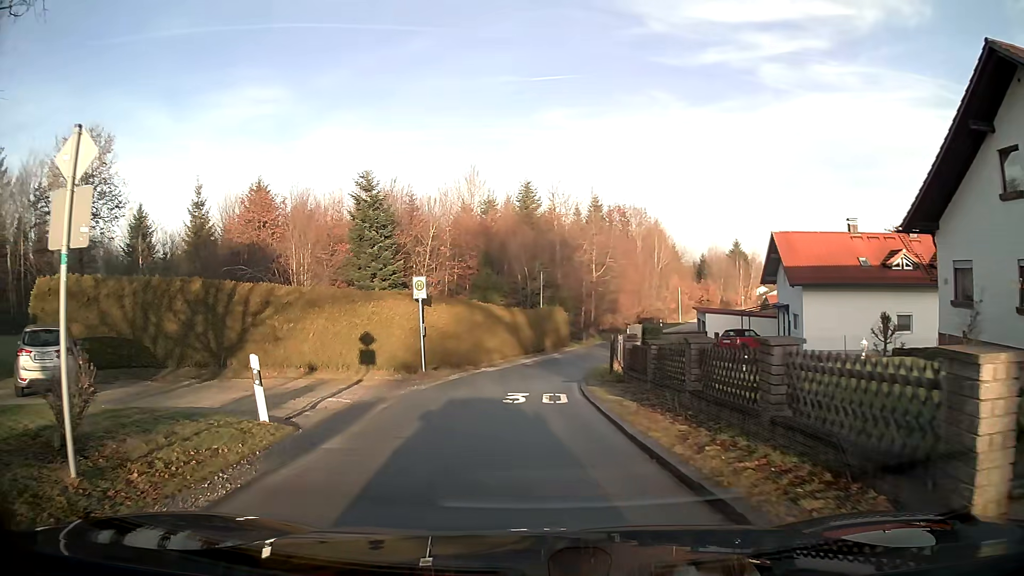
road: residential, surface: asphalt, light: Day
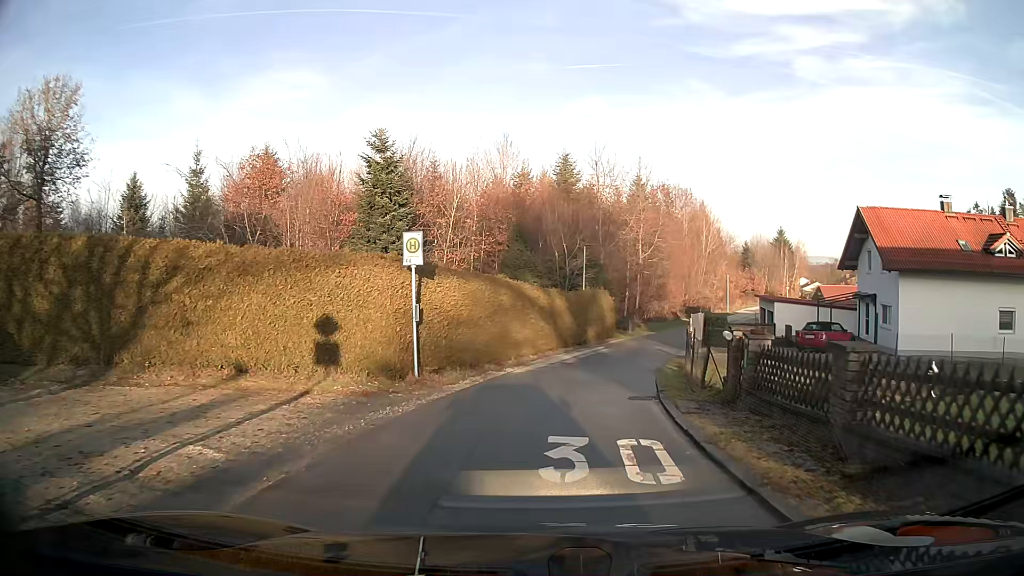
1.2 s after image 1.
(-0.1, +7.6) m; 0°
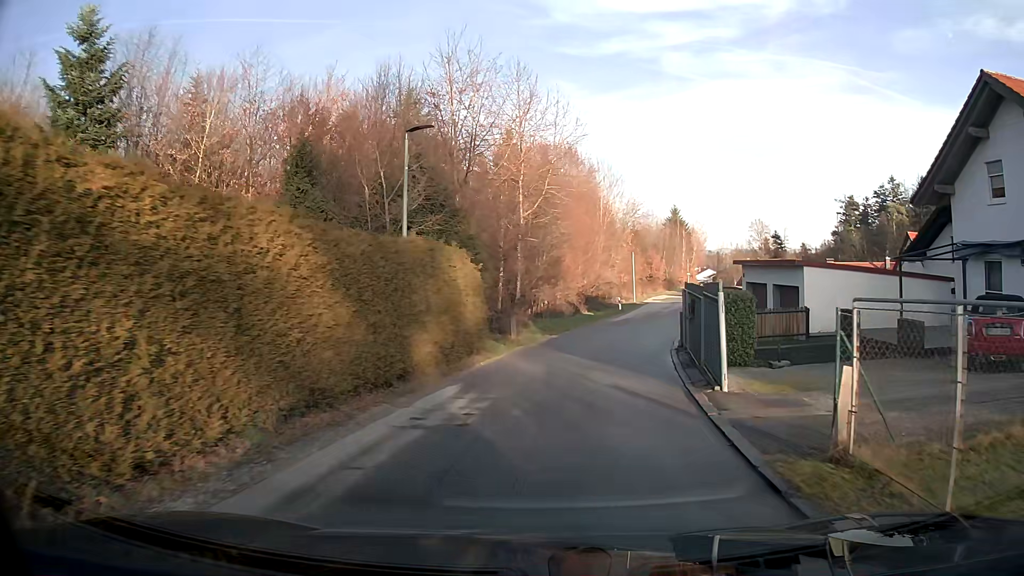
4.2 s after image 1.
(+2.1, +20.9) m; +11°
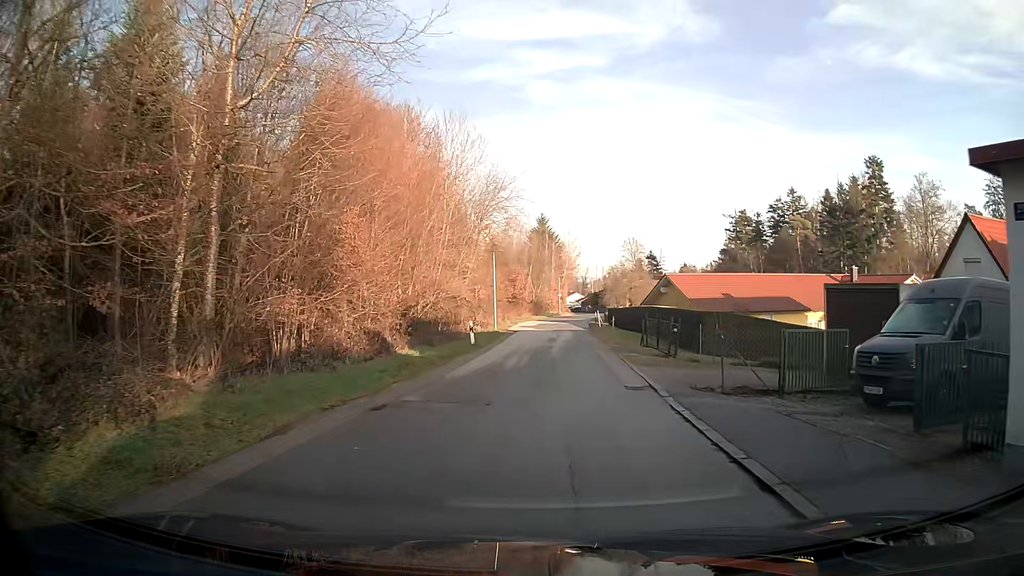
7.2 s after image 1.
(+2.4, +21.7) m; +11°
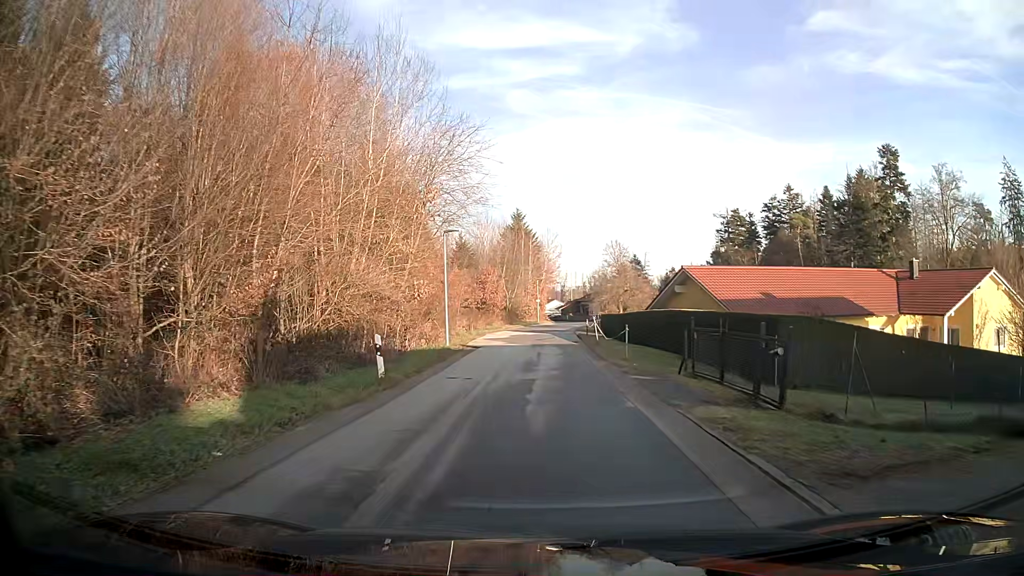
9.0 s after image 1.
(+0.2, +12.5) m; +2°
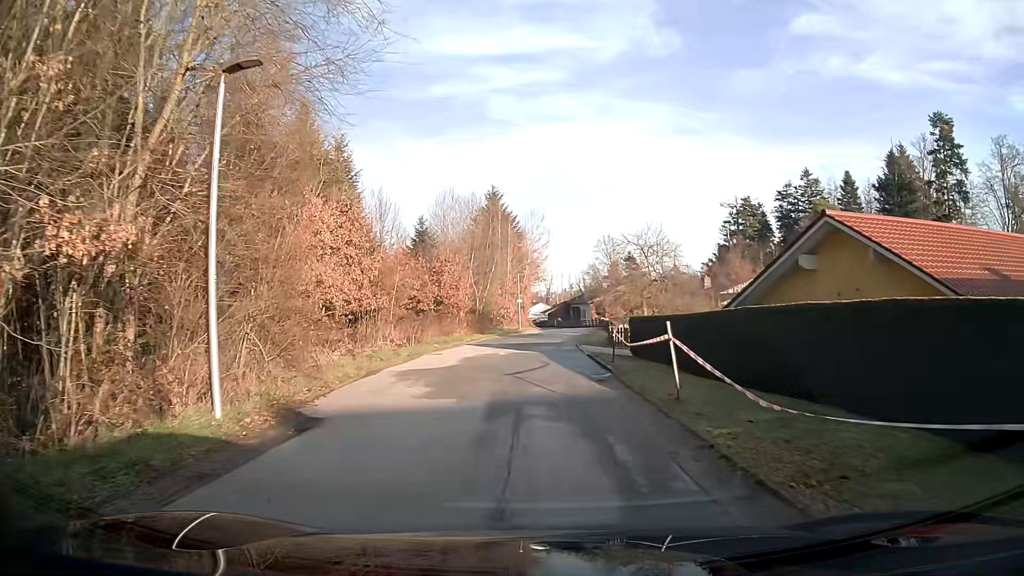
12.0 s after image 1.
(+0.3, +19.6) m; +1°
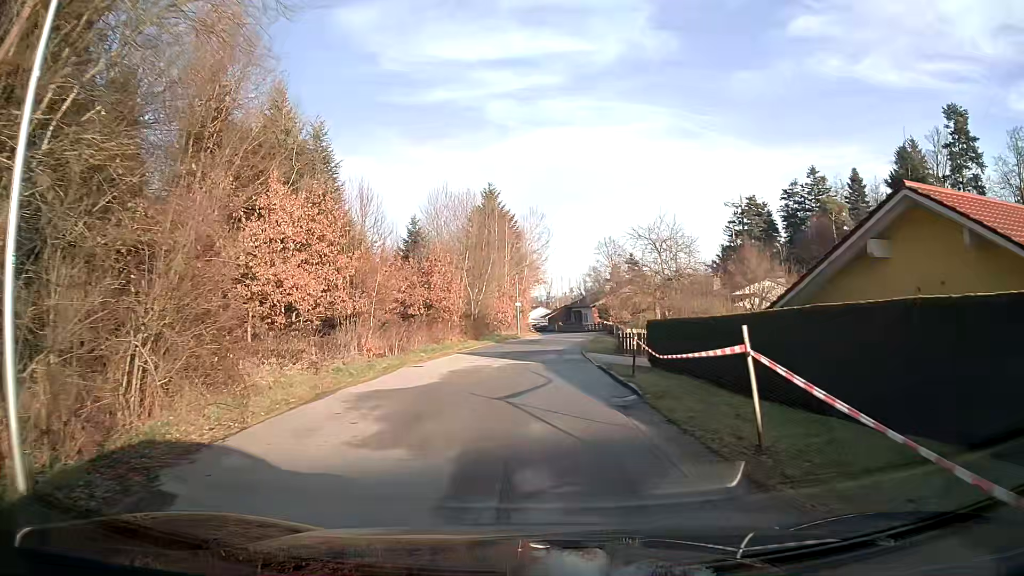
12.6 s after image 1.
(0.0, +4.0) m; 0°
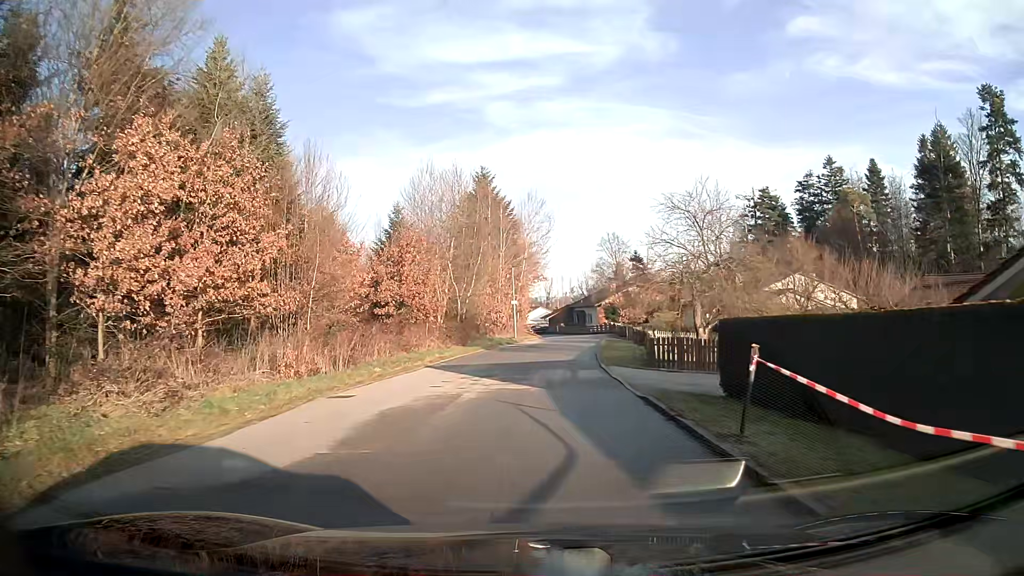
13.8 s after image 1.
(0.0, +8.4) m; 0°
